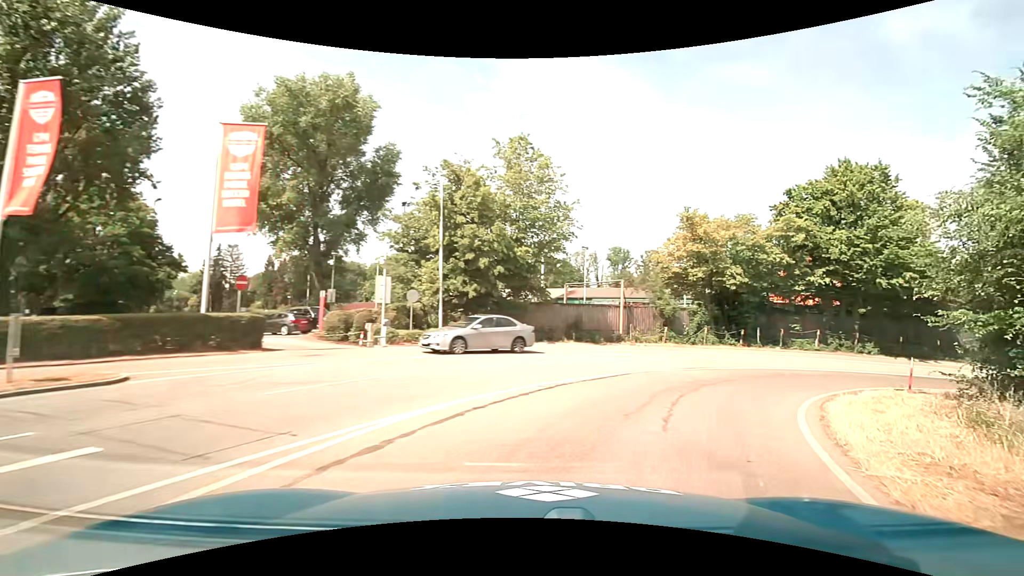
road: trunk_link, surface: asphalt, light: Day
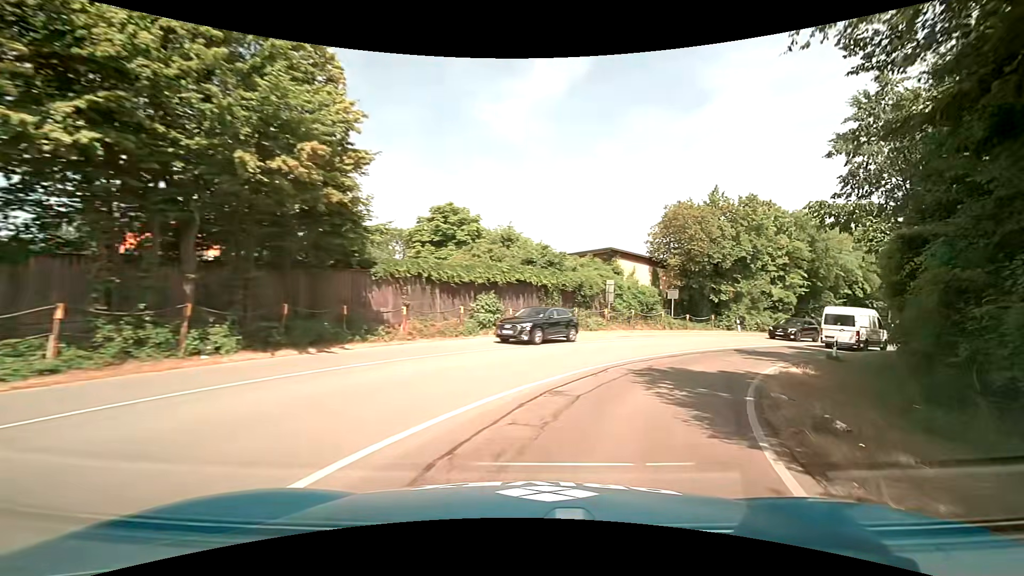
(+13.2, +22.0) m; +62°
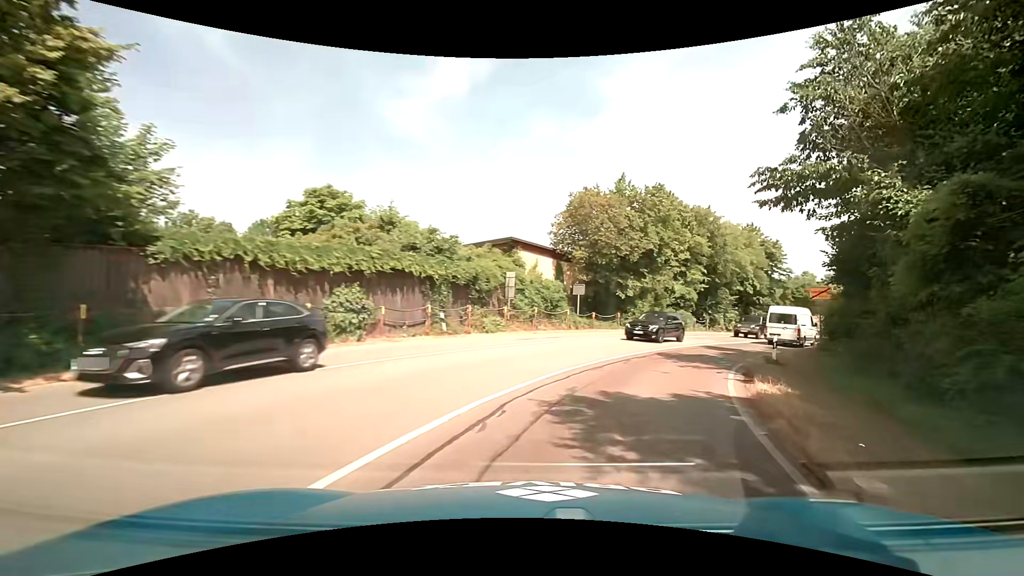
(+0.5, +5.7) m; +11°
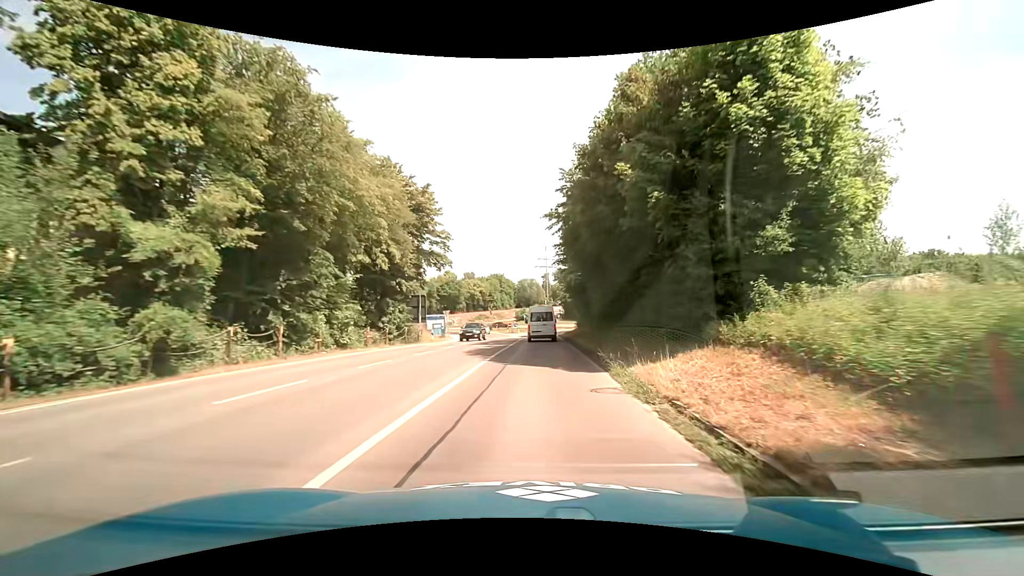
(+13.5, +31.5) m; +38°
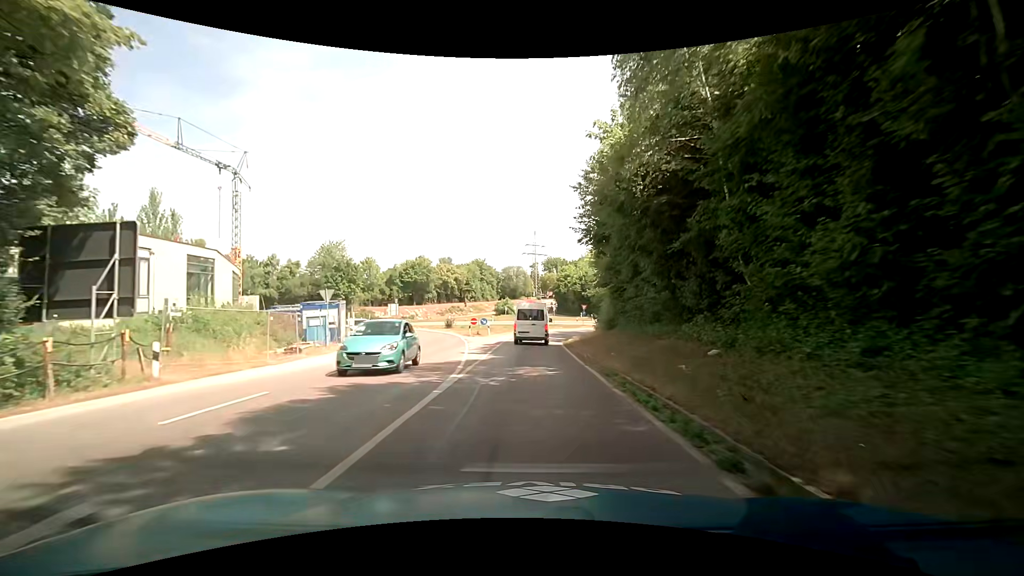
(+0.3, +31.2) m; +2°
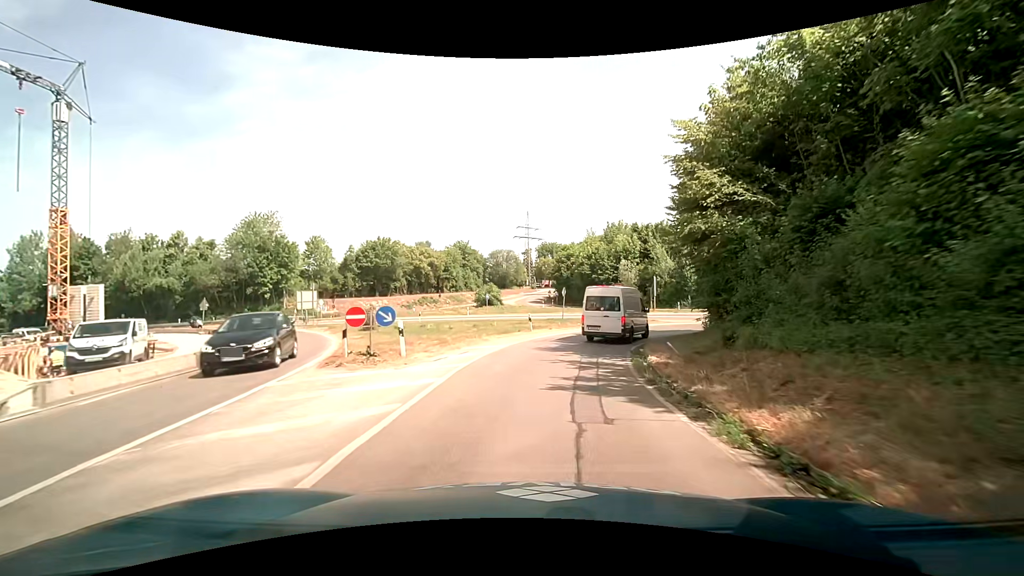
(-0.3, +27.3) m; 0°
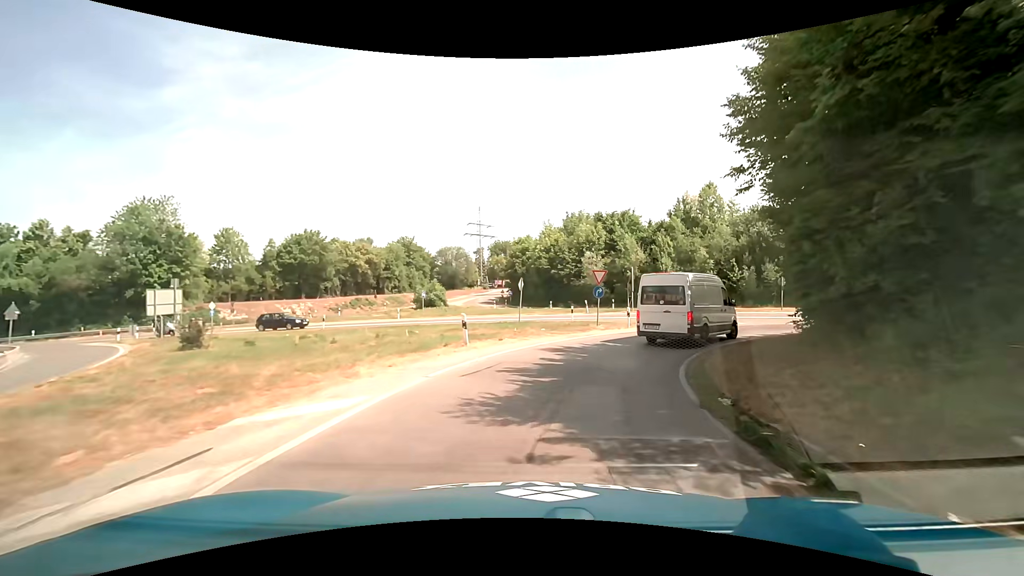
(+0.5, +11.5) m; +6°
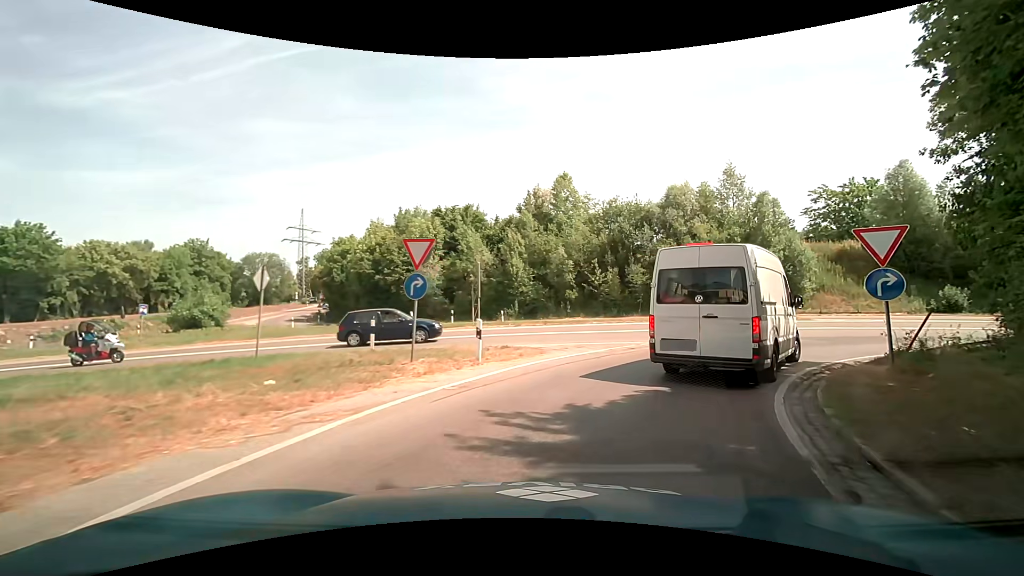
(+1.8, +13.2) m; +17°
(+2, +10) (+9, +17) (+18, +21) (+27, +23) (+37, +24) (+47, +25) (+57, +26) (+67, +27) (+77, +28) (+87, +29) m
